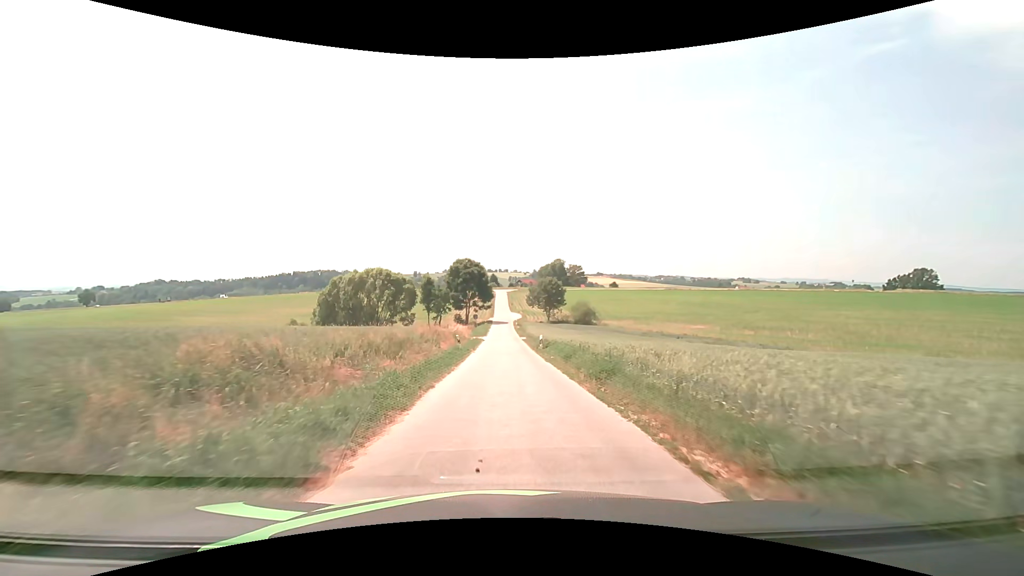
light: Day
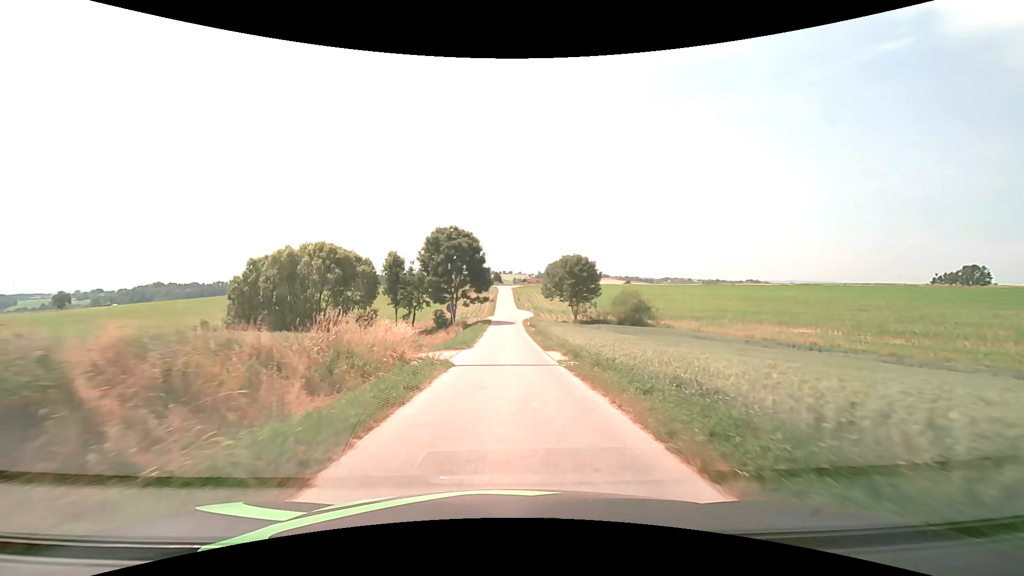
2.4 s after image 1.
(-0.2, +29.1) m; -1°
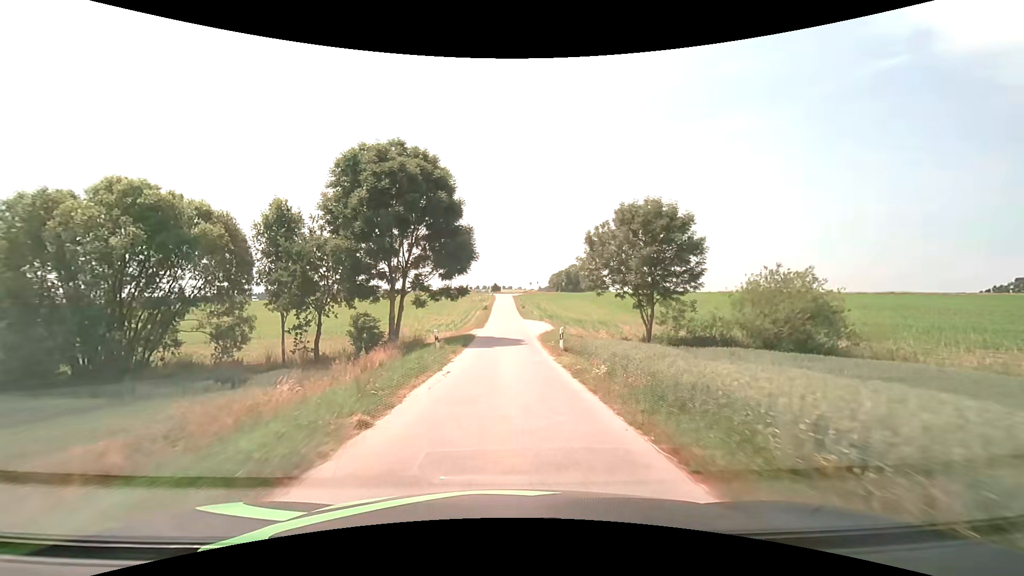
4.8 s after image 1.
(0.0, +29.9) m; 0°
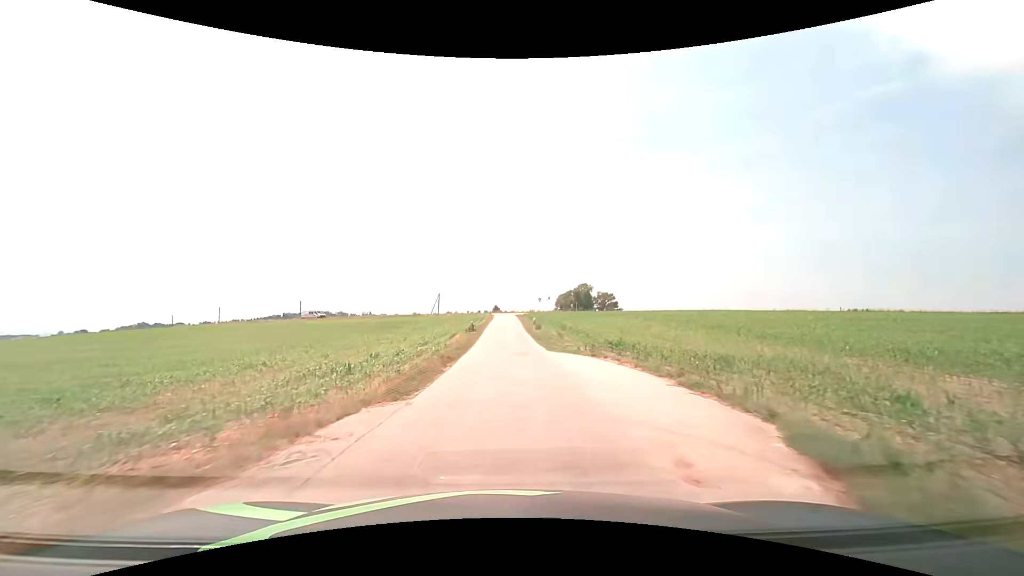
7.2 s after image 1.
(0.0, +29.7) m; 0°
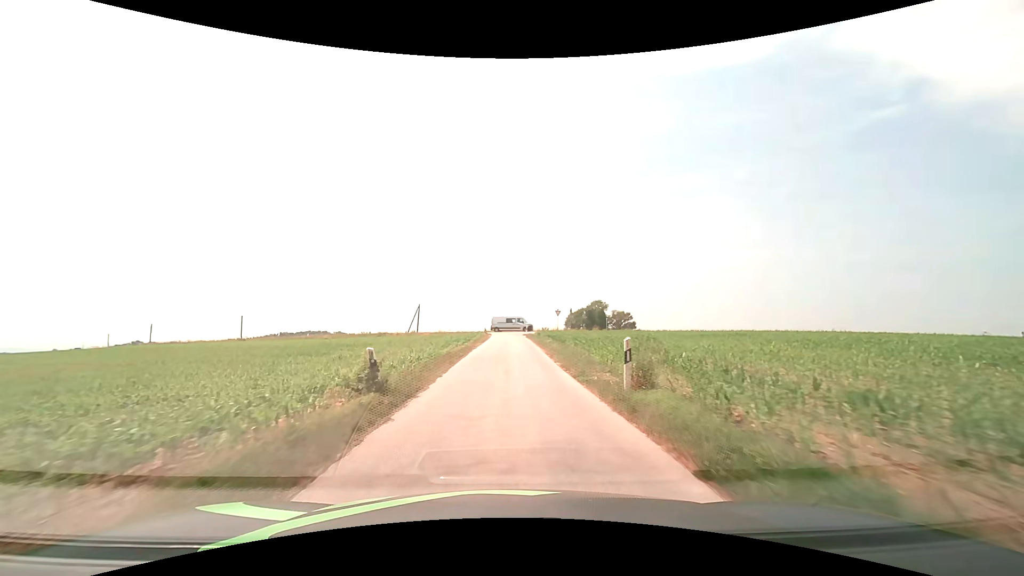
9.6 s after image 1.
(-0.2, +29.8) m; -1°
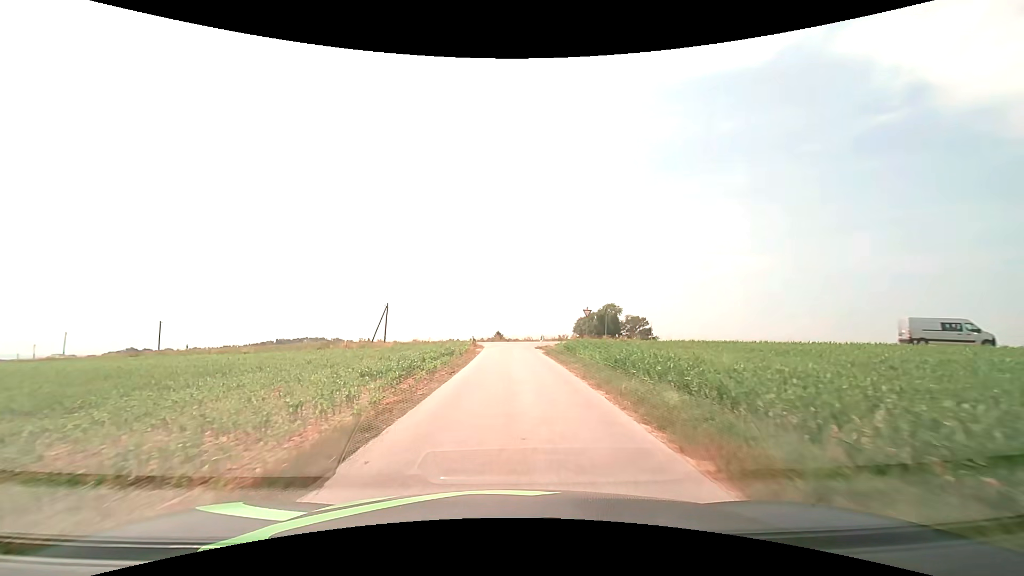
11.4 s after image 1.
(0.0, +23.5) m; 0°
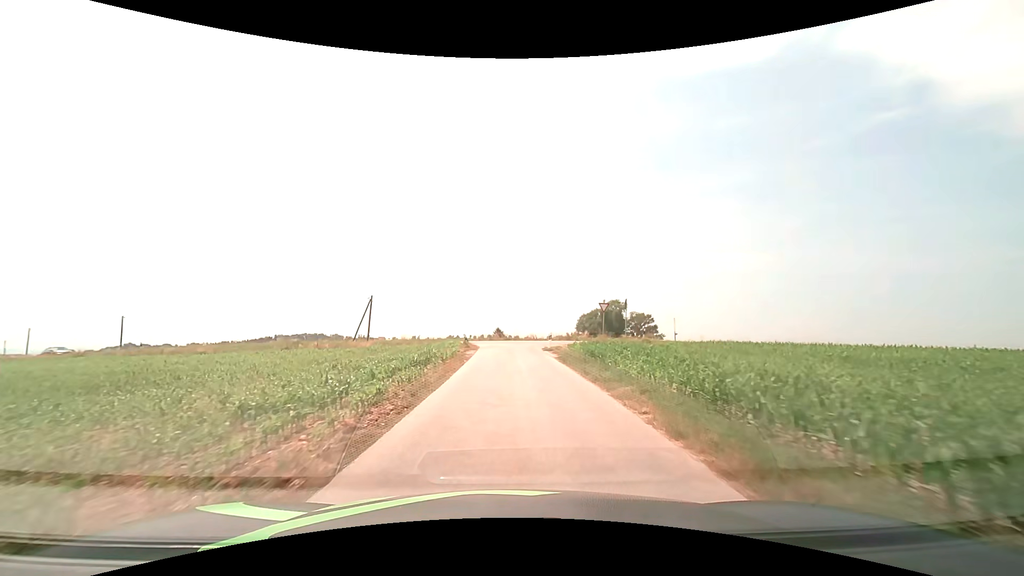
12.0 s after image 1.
(0.0, +7.3) m; 0°
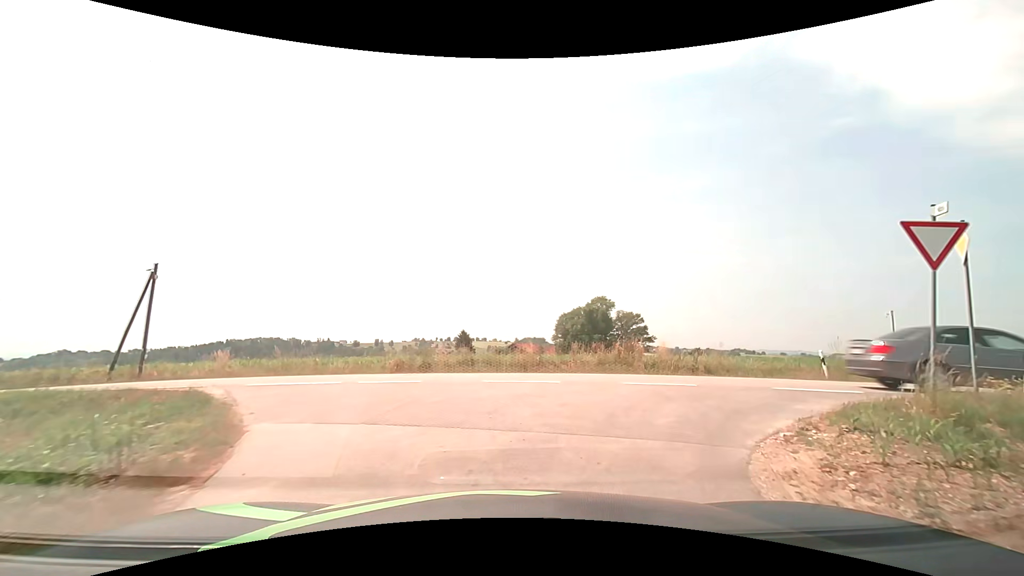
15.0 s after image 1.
(+0.3, +28.9) m; +3°
(+2, +10) (+11, +13) (+21, +11) (+31, +9) (+40, +6) (+50, +4) (+60, +1) (+69, -2) (+78, -6) (+88, -9) m
